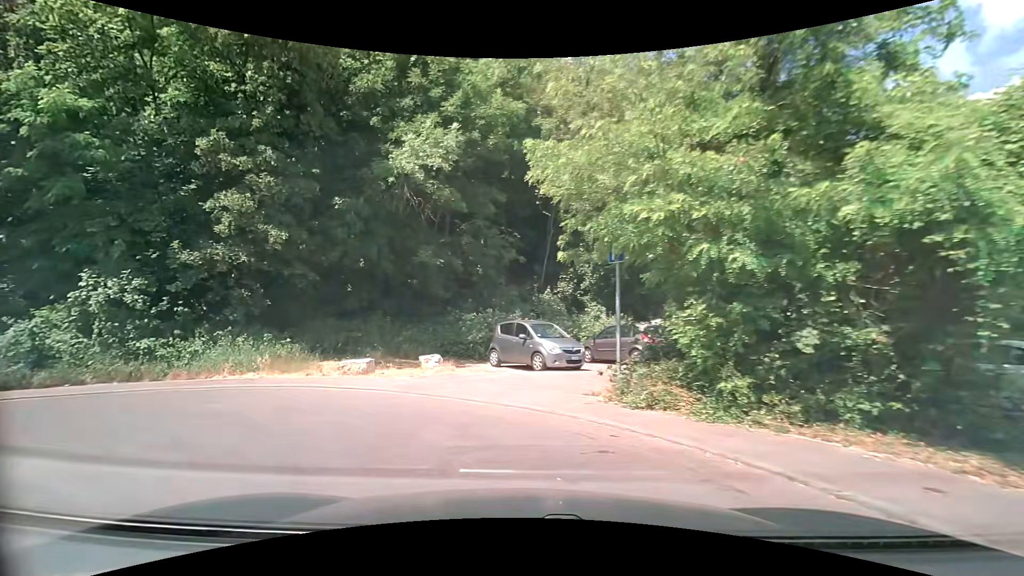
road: unclassified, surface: asphalt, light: Day
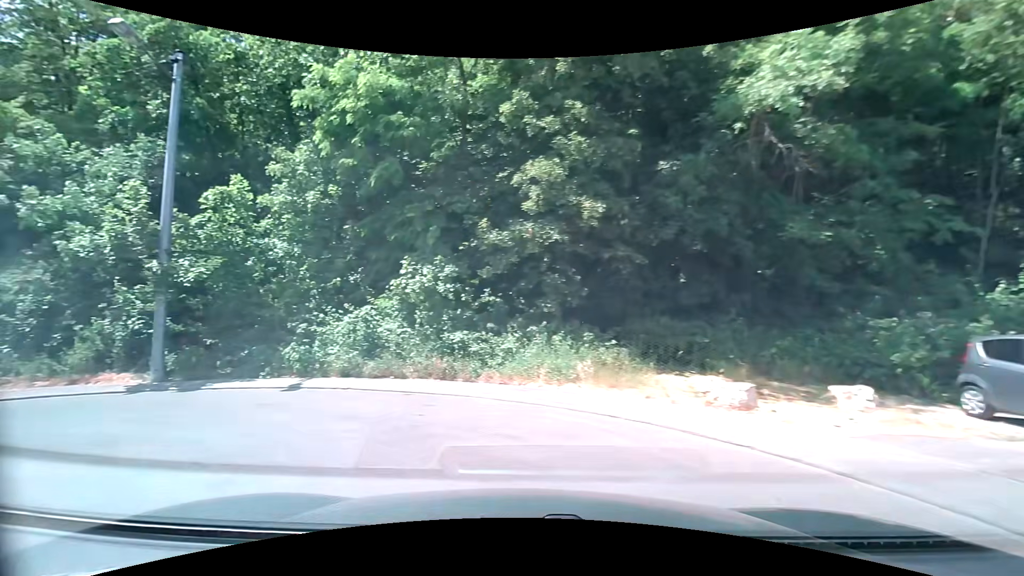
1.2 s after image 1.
(-1.4, +4.9) m; -34°
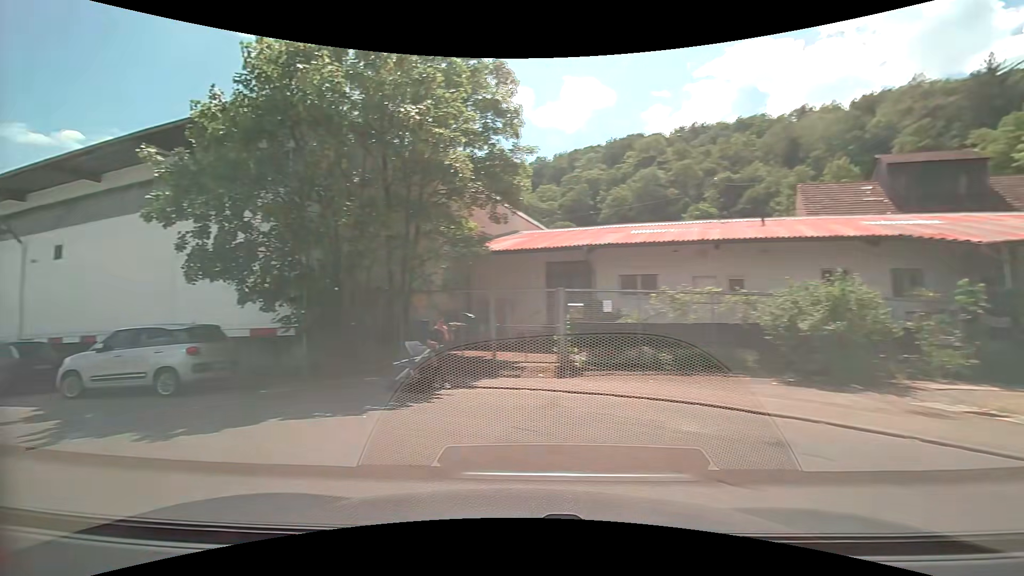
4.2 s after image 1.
(-7.5, +6.4) m; -103°
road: service
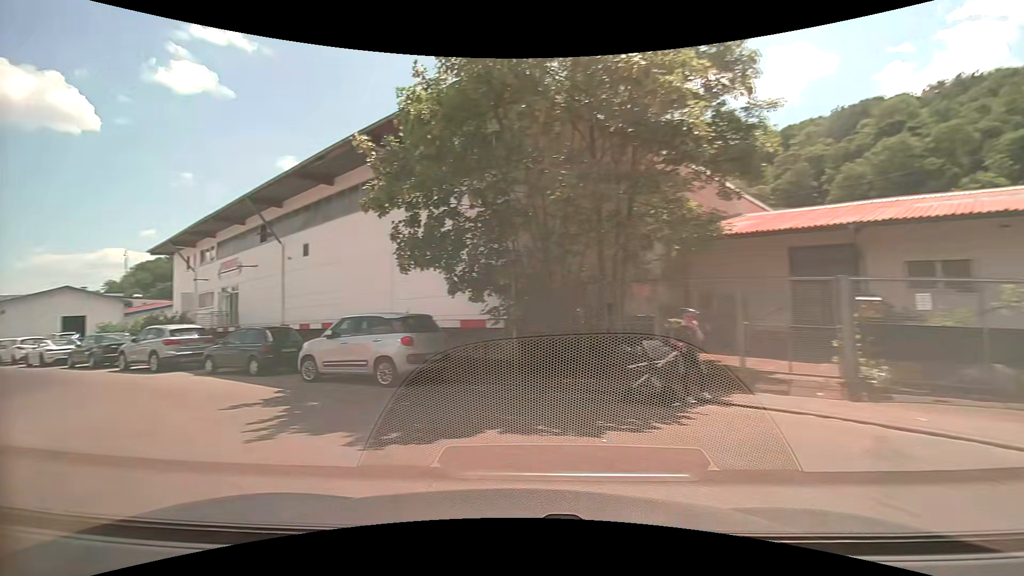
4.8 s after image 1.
(-0.5, +2.2) m; -22°
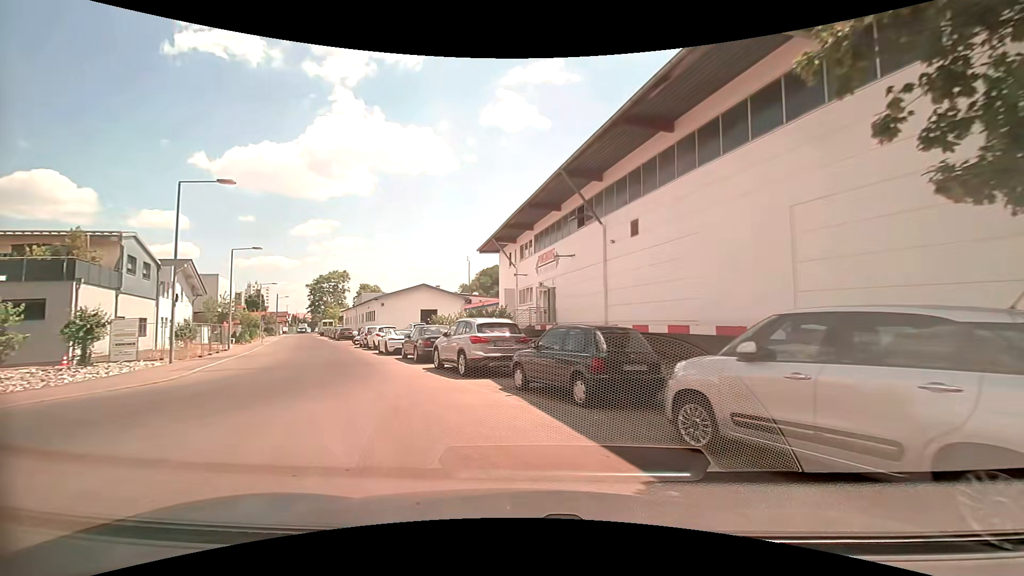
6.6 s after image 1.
(-2.9, +6.7) m; -35°
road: unclassified
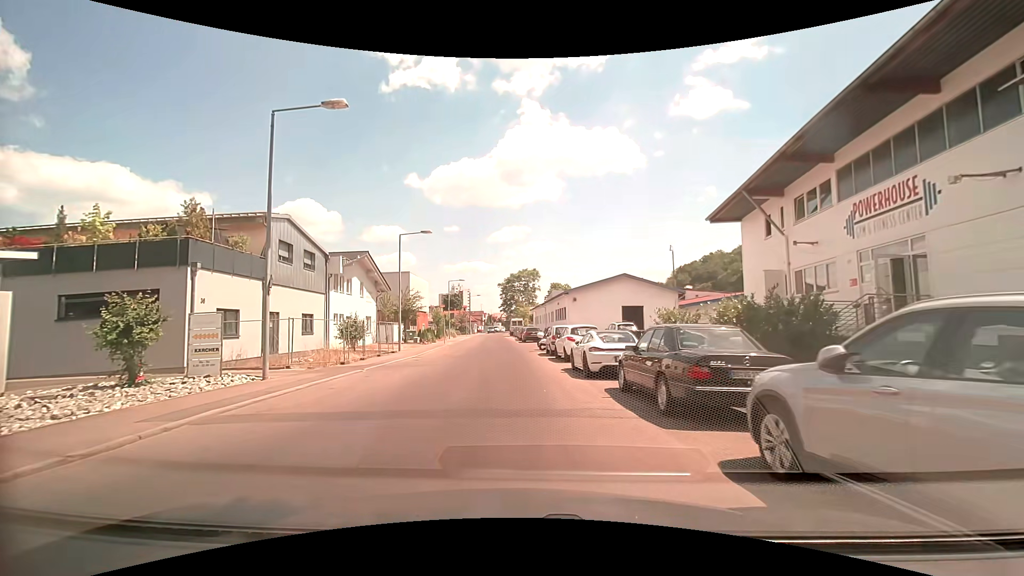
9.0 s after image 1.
(-2.7, +11.1) m; -23°
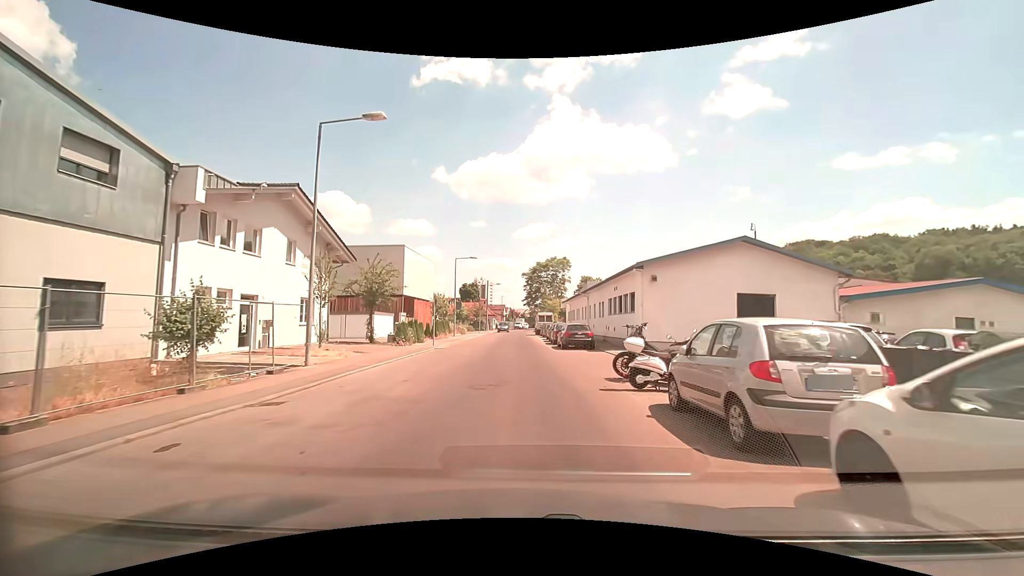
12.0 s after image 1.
(-0.7, +18.9) m; -2°
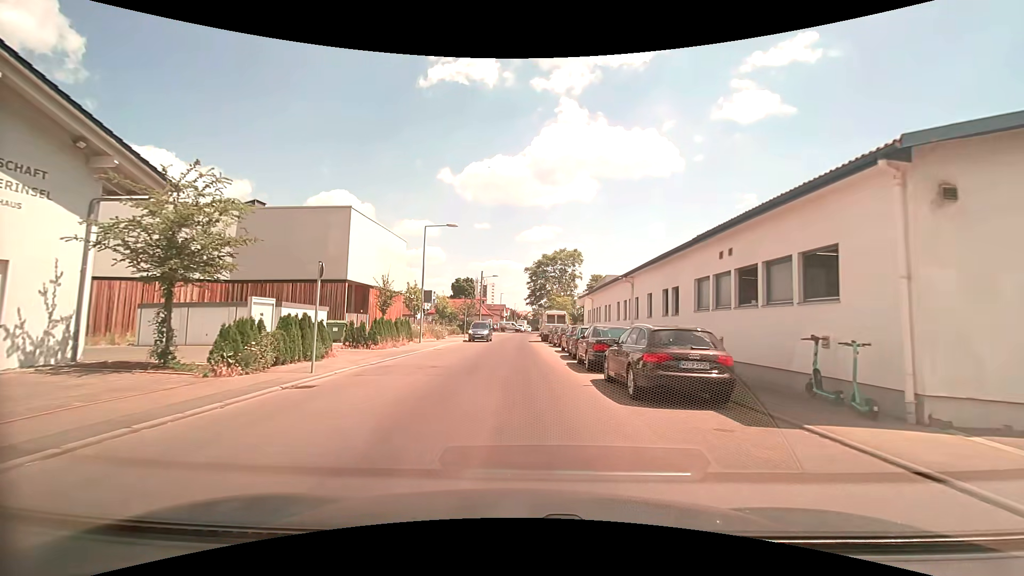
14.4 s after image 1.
(+0.1, +17.8) m; 0°
(0, +10) (0, +20) (0, +30) (-1, +40) (-1, +50) (-1, +60) (-1, +70) (0, +80) (0, +90) (0, +100) m
